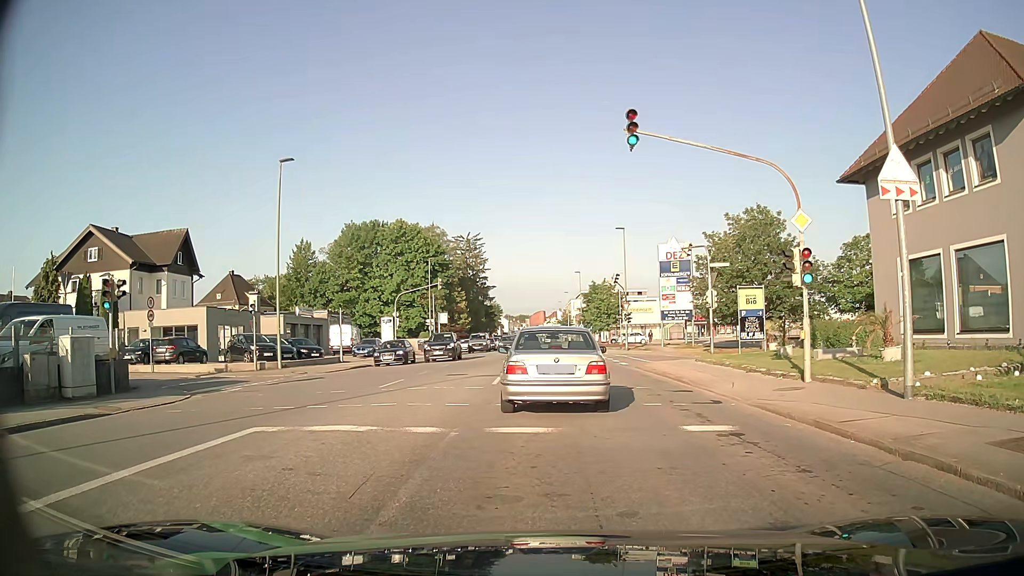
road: tertiary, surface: asphalt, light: Day
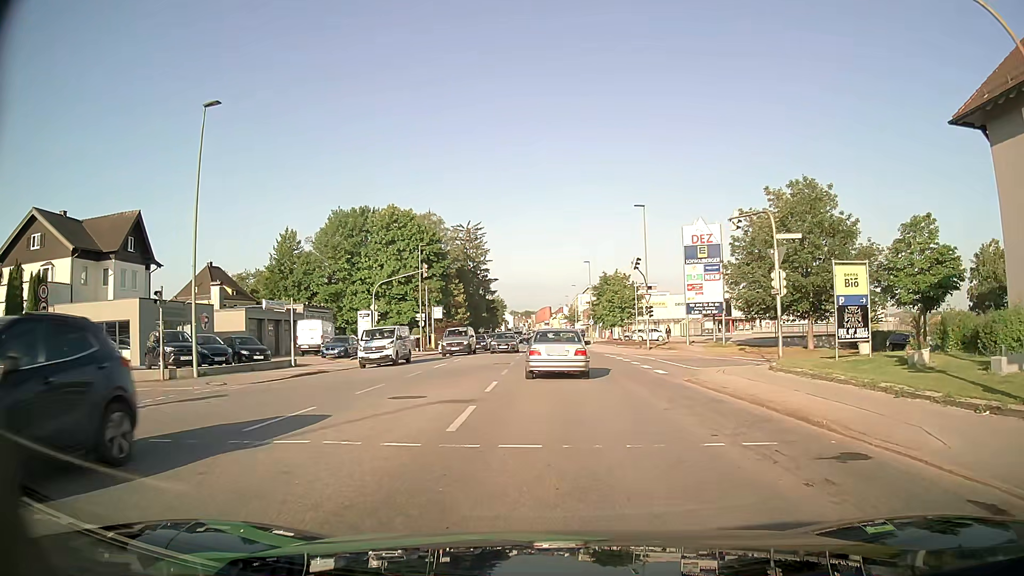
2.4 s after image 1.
(+0.1, +9.3) m; -1°
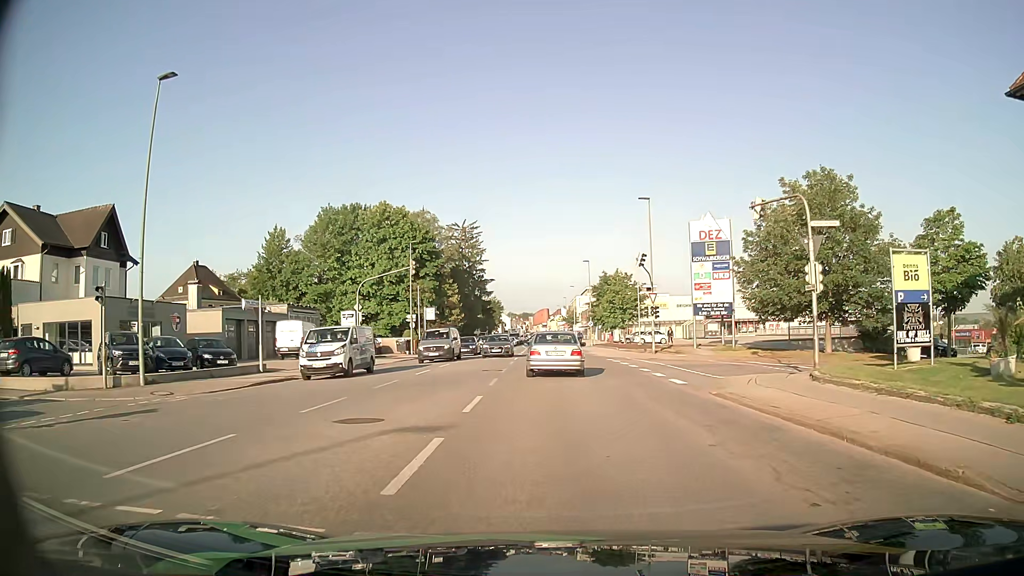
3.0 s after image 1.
(+0.1, +3.6) m; +1°
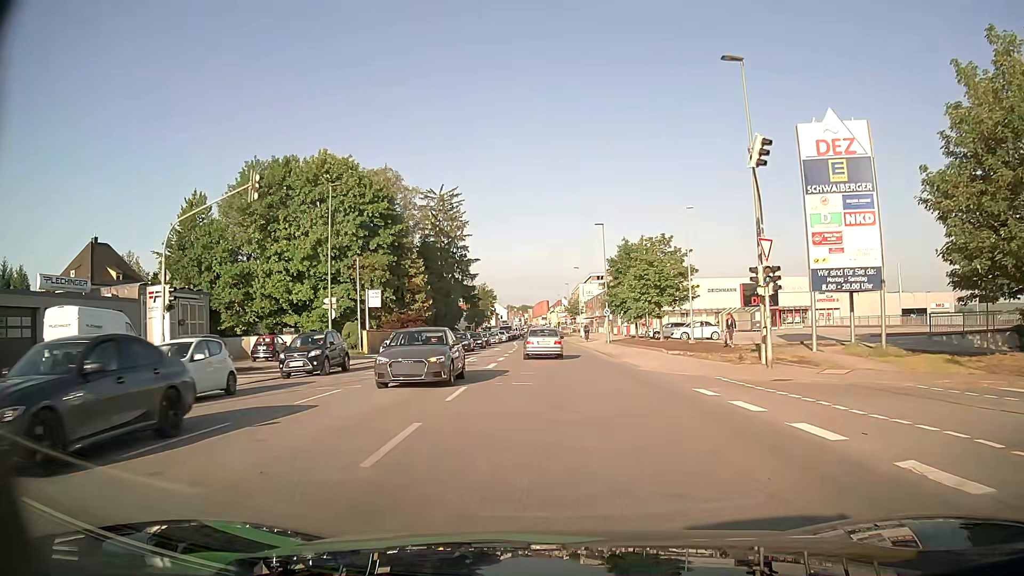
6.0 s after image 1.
(+0.1, +23.7) m; 0°
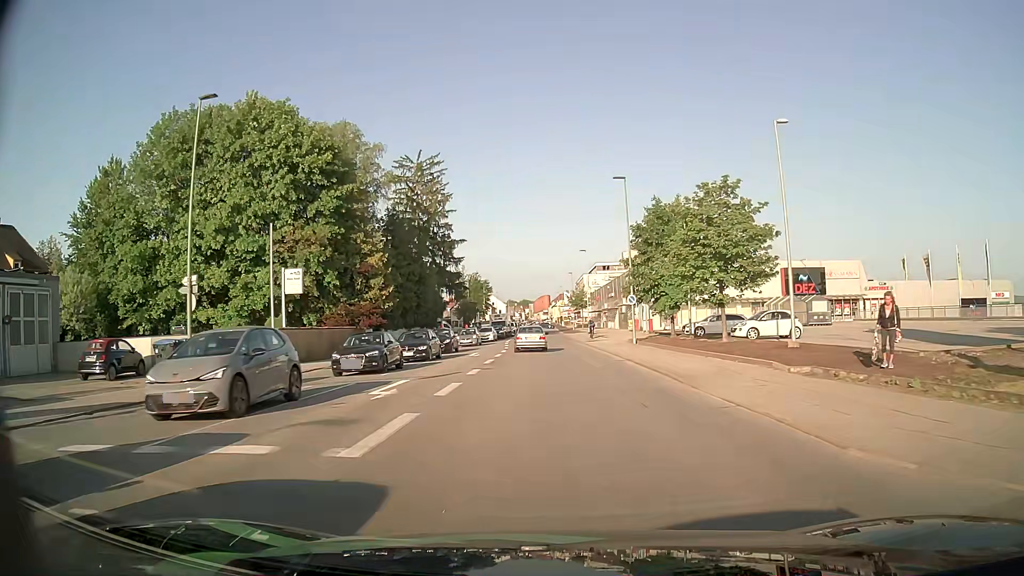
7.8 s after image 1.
(0.0, +16.7) m; 0°
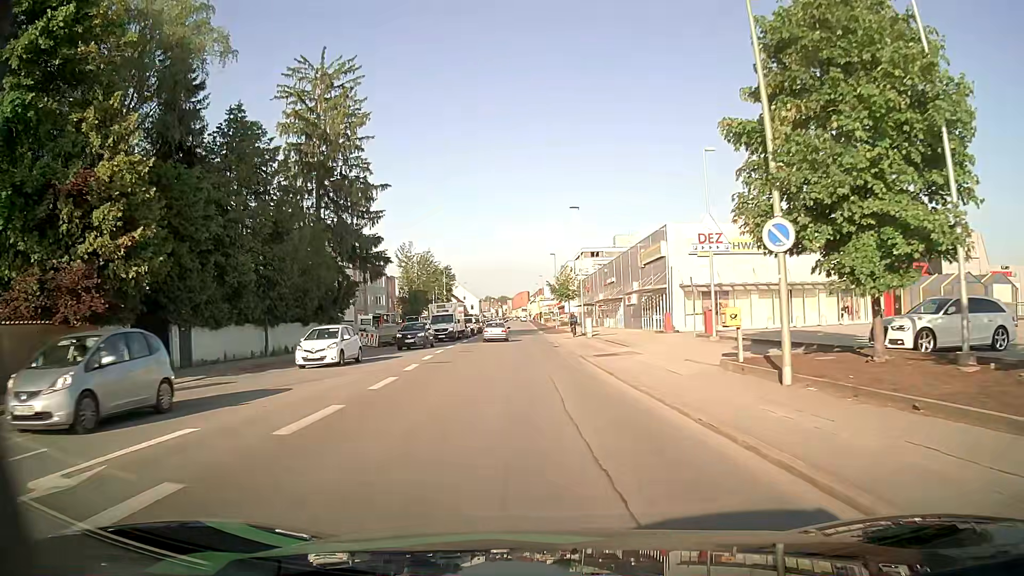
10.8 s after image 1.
(+0.4, +29.3) m; +2°
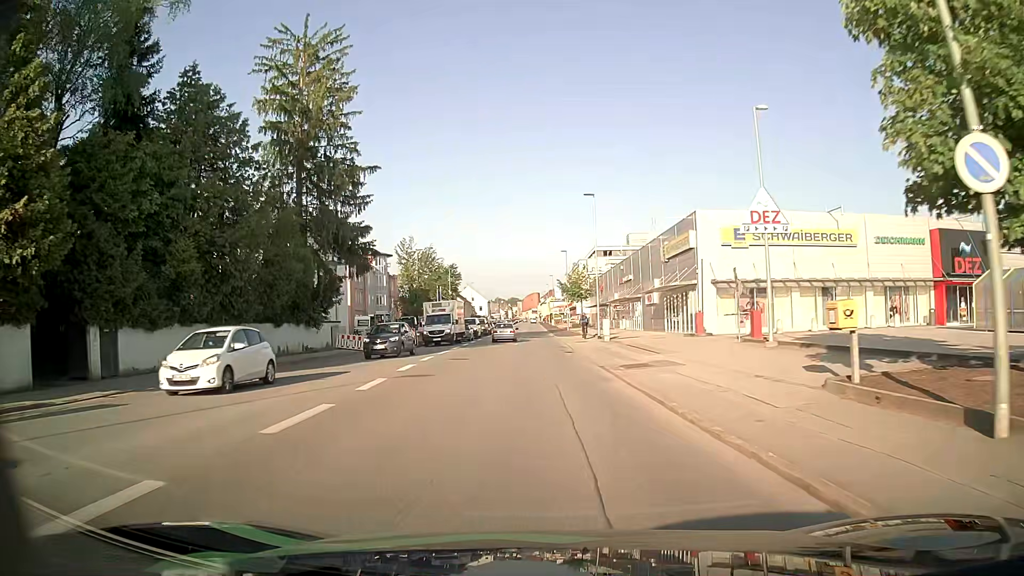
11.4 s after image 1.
(-0.1, +6.1) m; -1°
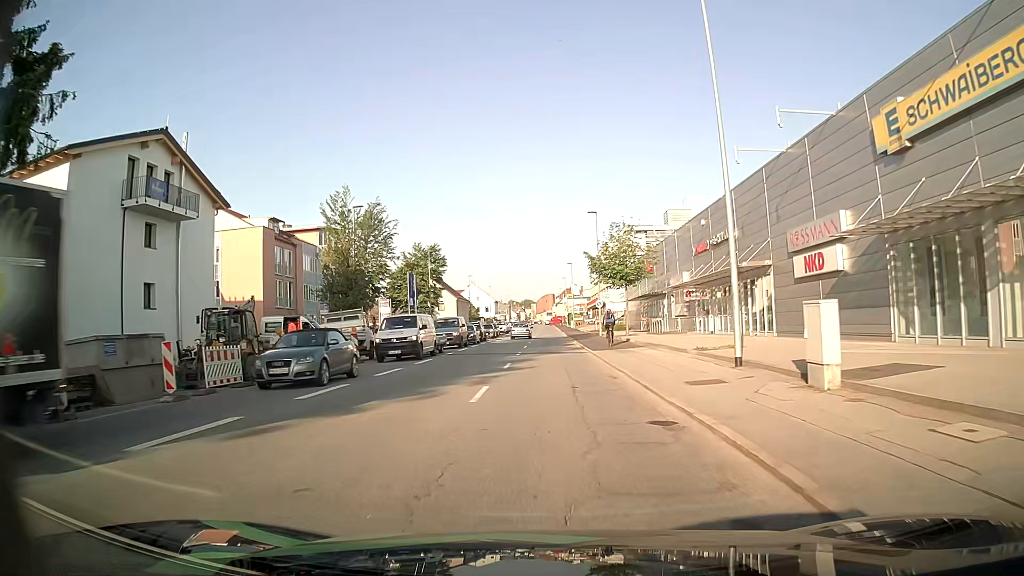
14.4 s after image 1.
(-0.6, +31.9) m; -1°
(0, +10) (0, +20) (0, +30) (0, +40) (0, +50) (0, +60) (0, +70) (0, +80) (0, +90) (0, +100) m
